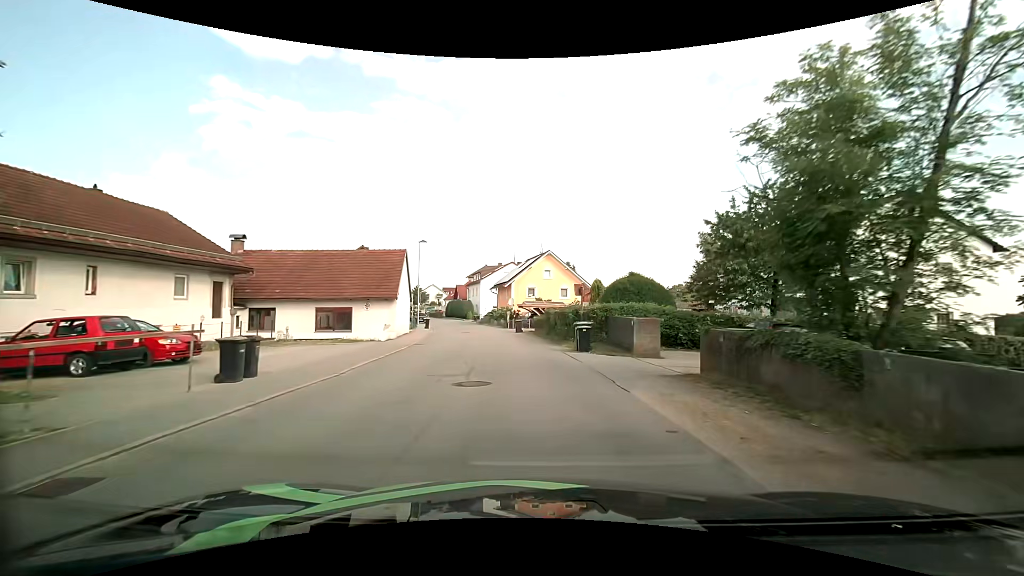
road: unclassified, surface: asphalt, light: Day
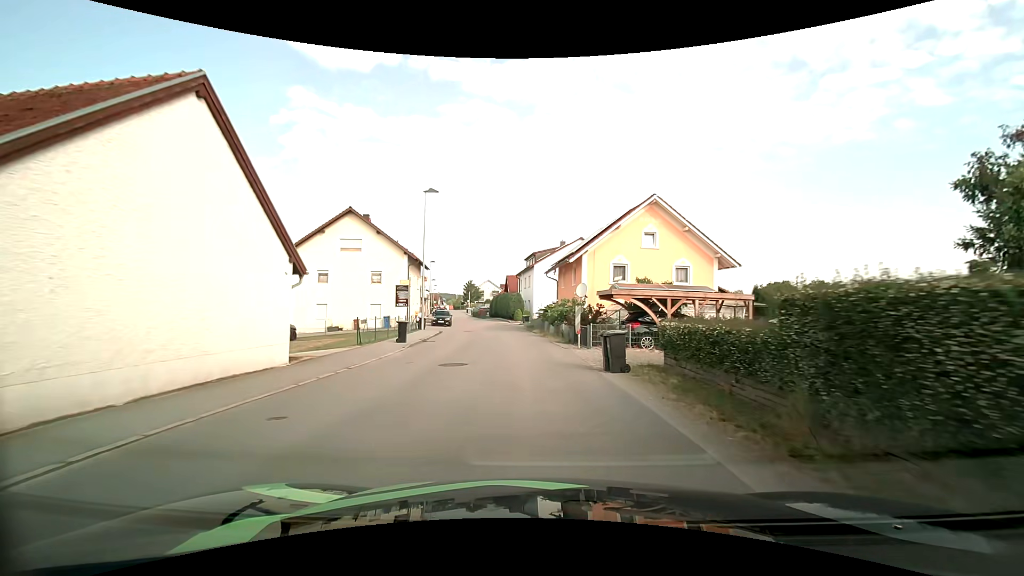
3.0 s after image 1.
(-1.7, +25.2) m; -8°
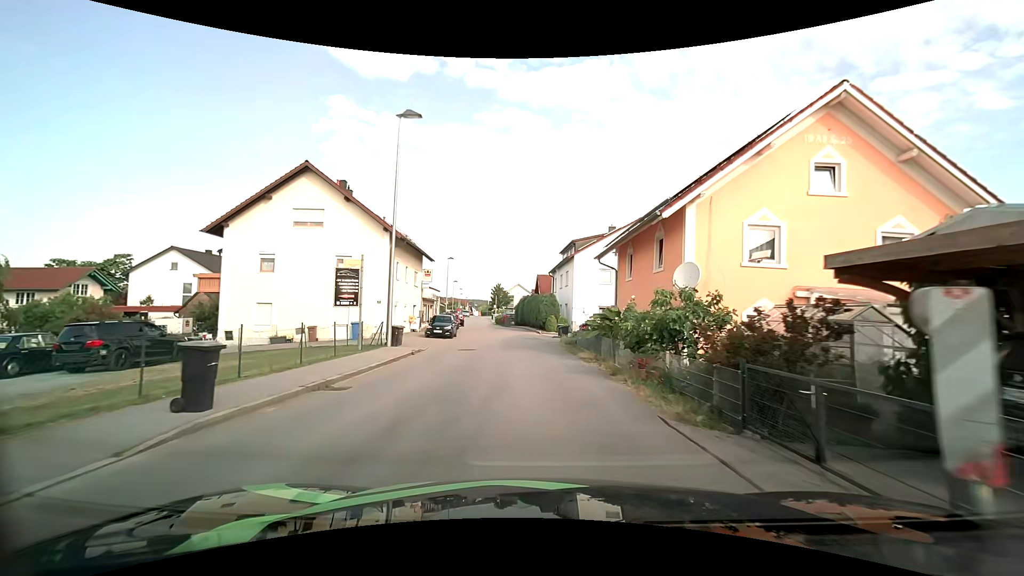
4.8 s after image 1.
(-0.6, +14.9) m; -4°
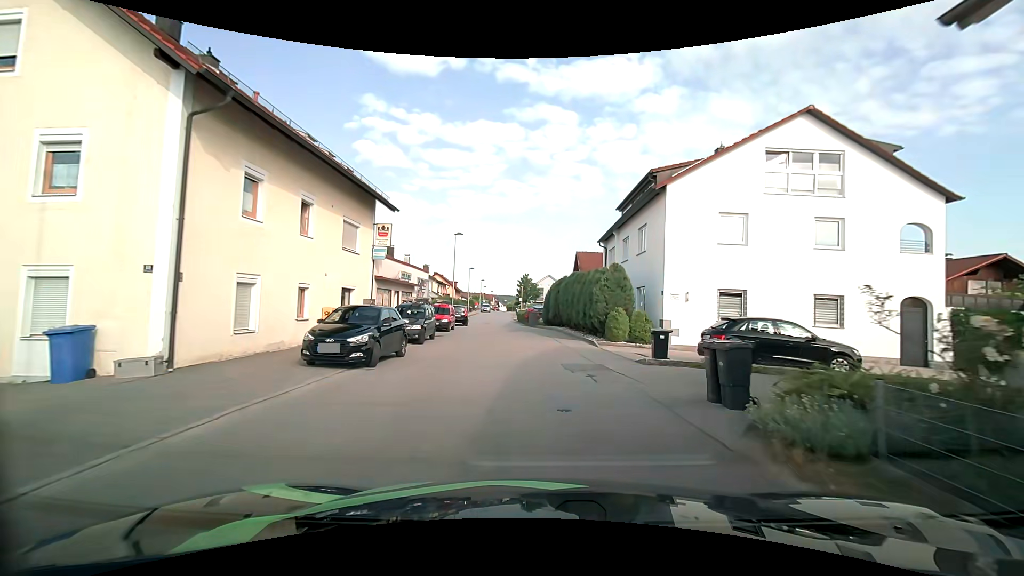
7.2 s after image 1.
(-0.6, +20.2) m; -3°
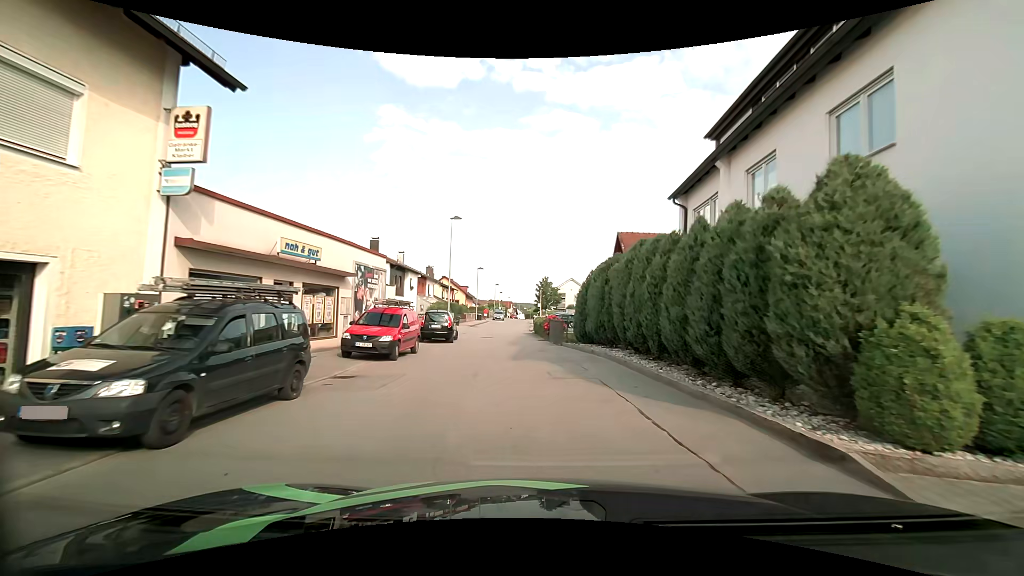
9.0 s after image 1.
(-0.2, +14.7) m; -2°
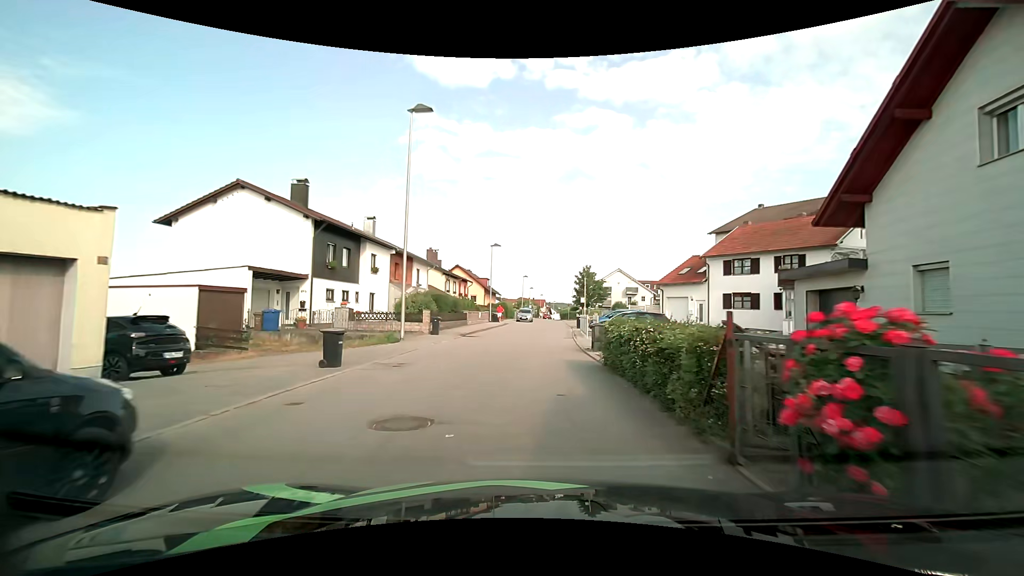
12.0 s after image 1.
(-1.0, +24.4) m; -3°
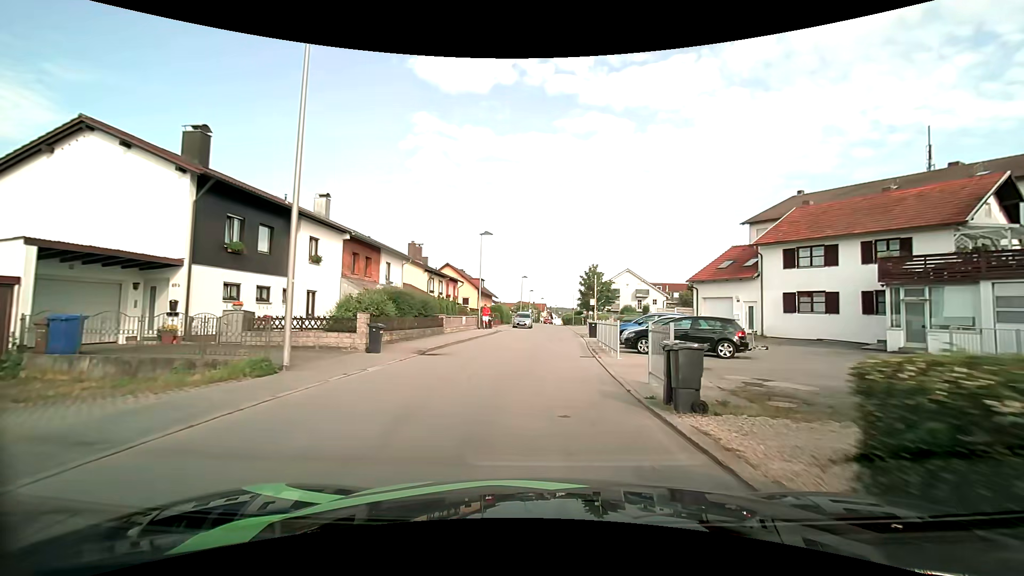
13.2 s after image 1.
(-0.1, +9.7) m; -1°
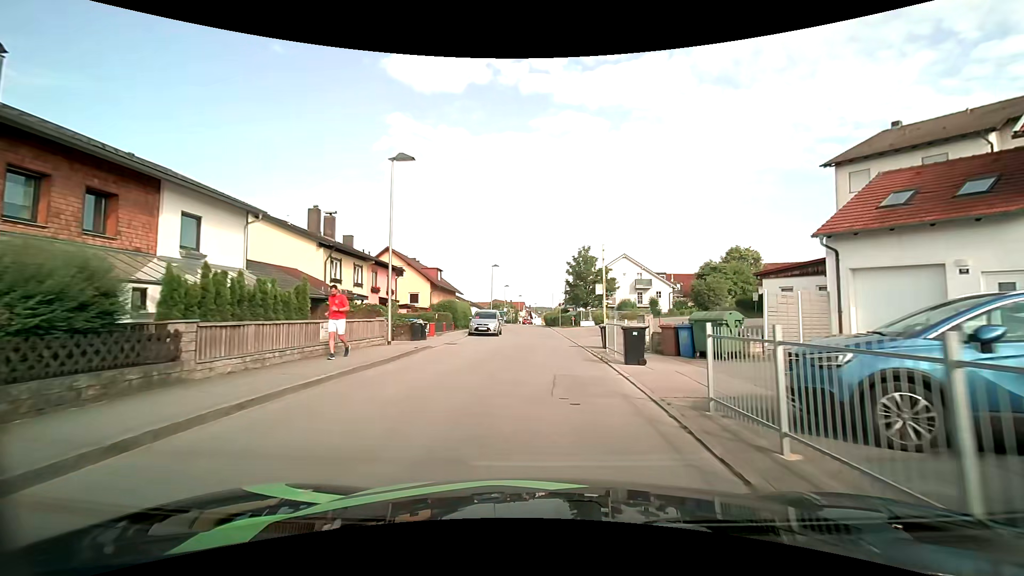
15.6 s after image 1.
(+0.6, +19.5) m; +3°
(0, +10) (0, +20) (0, +30) (-1, +40) (-1, +50) (-1, +60) (-1, +70) (-1, +80) (-1, +90) (-1, +100) m
